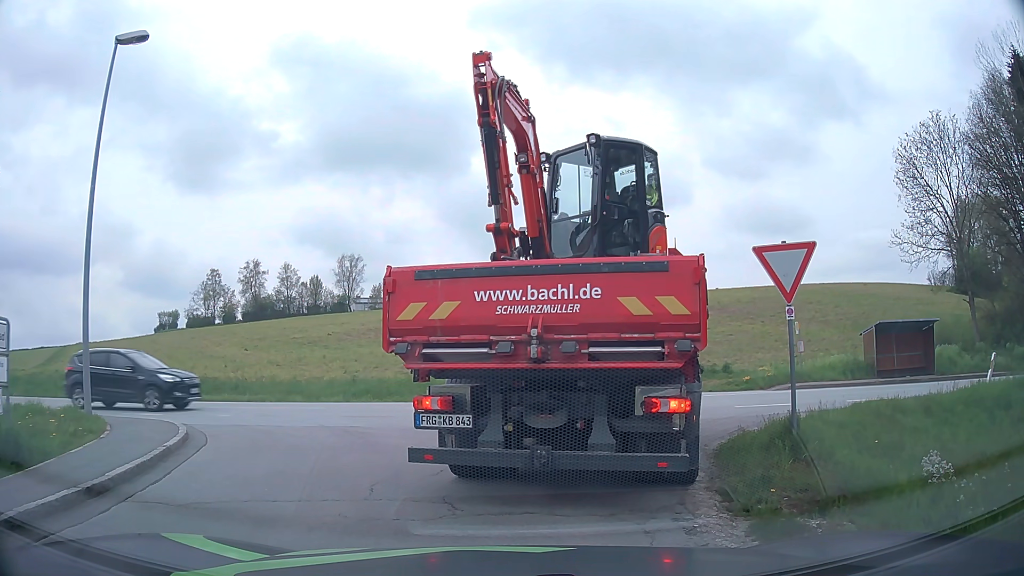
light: Day
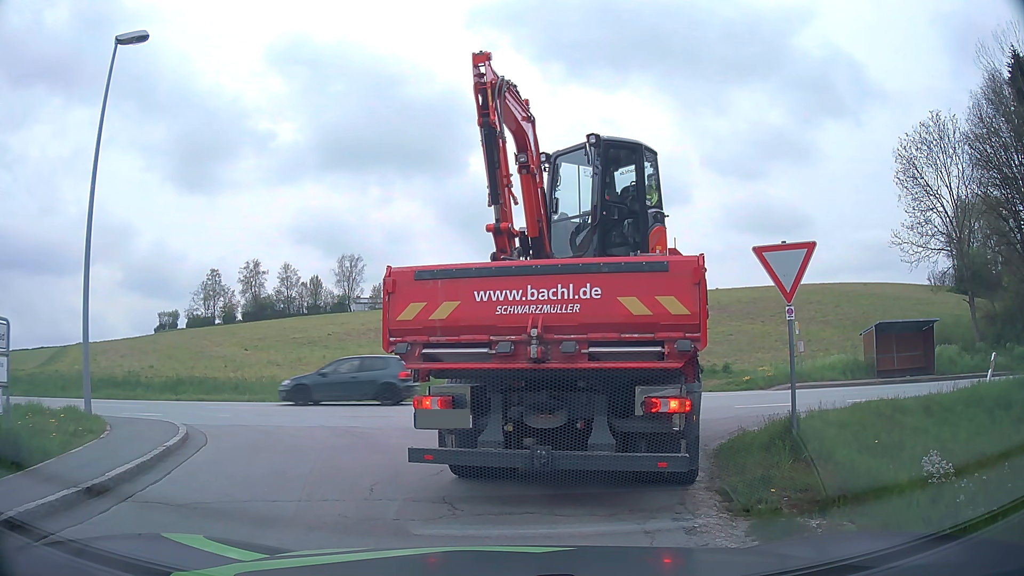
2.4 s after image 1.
(0.0, 0.0) m; 0°
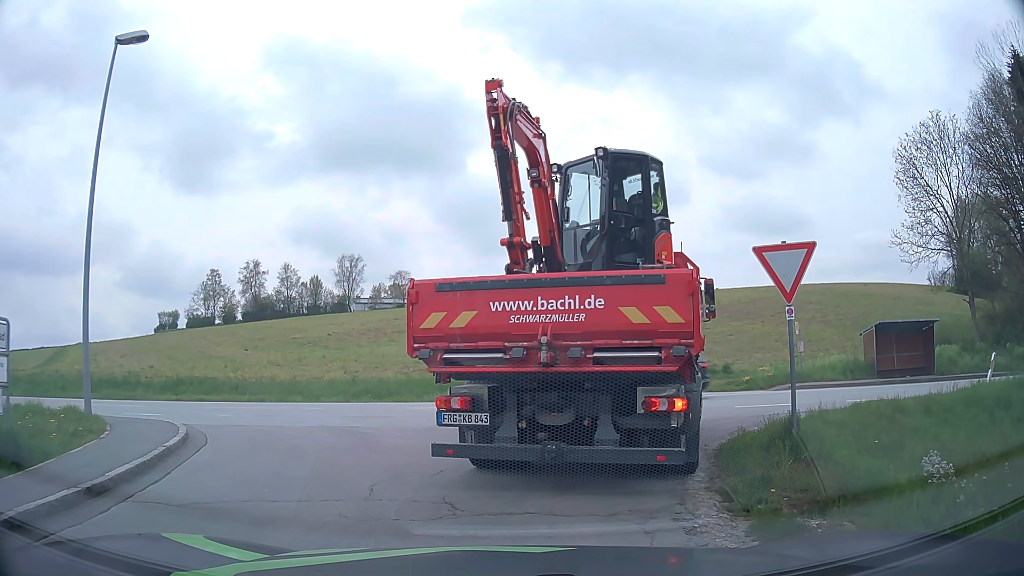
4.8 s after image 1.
(0.0, 0.0) m; 0°
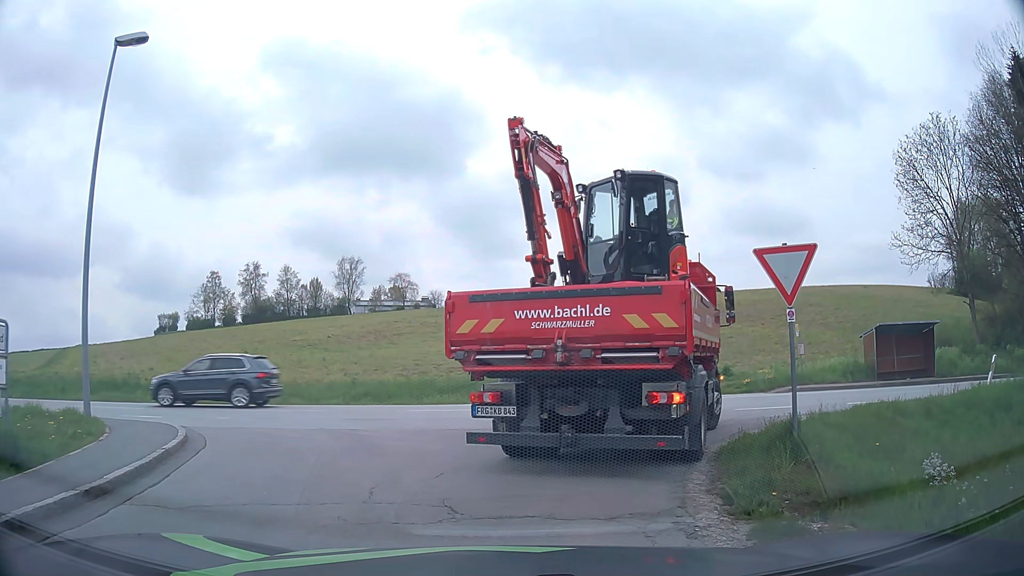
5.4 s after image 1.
(0.0, 0.0) m; 0°
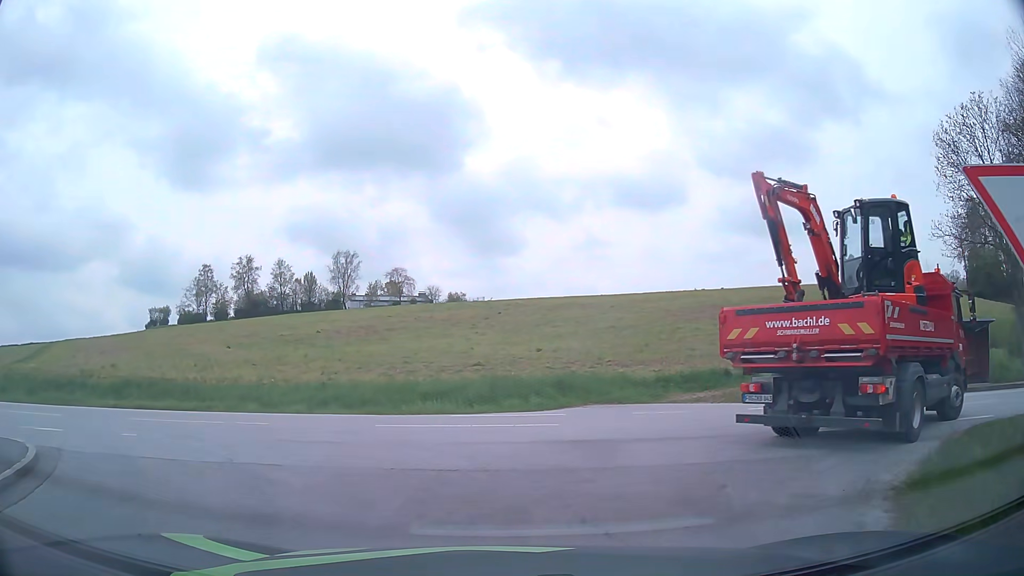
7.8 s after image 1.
(-0.1, +4.7) m; -1°
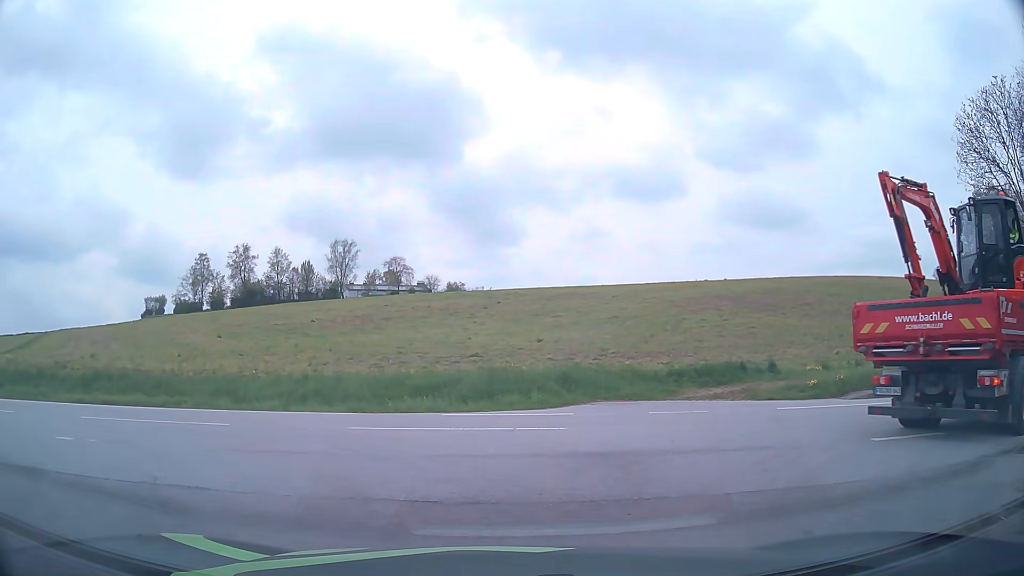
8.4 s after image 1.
(0.0, +2.1) m; 0°
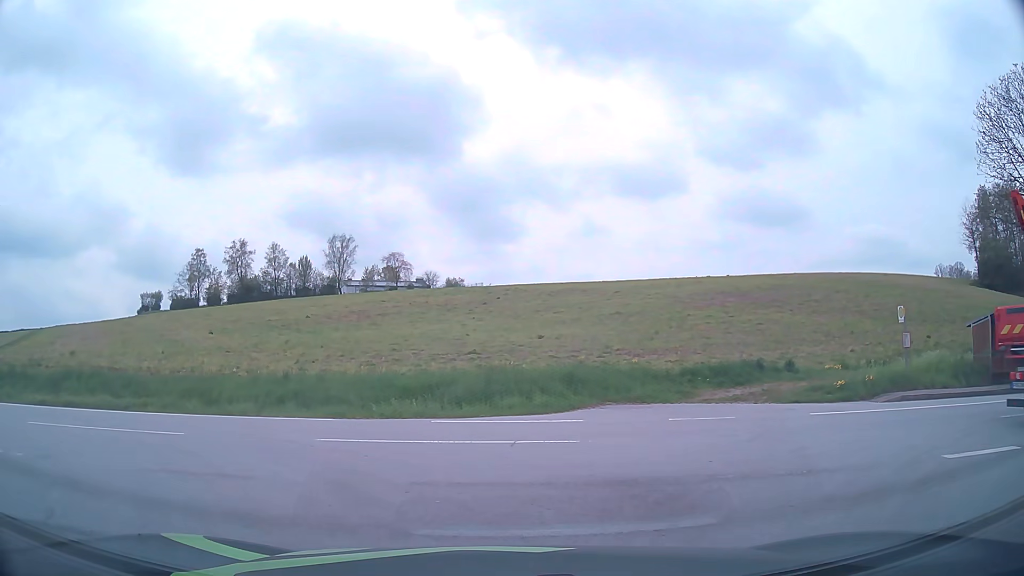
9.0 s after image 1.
(0.0, +1.9) m; -1°
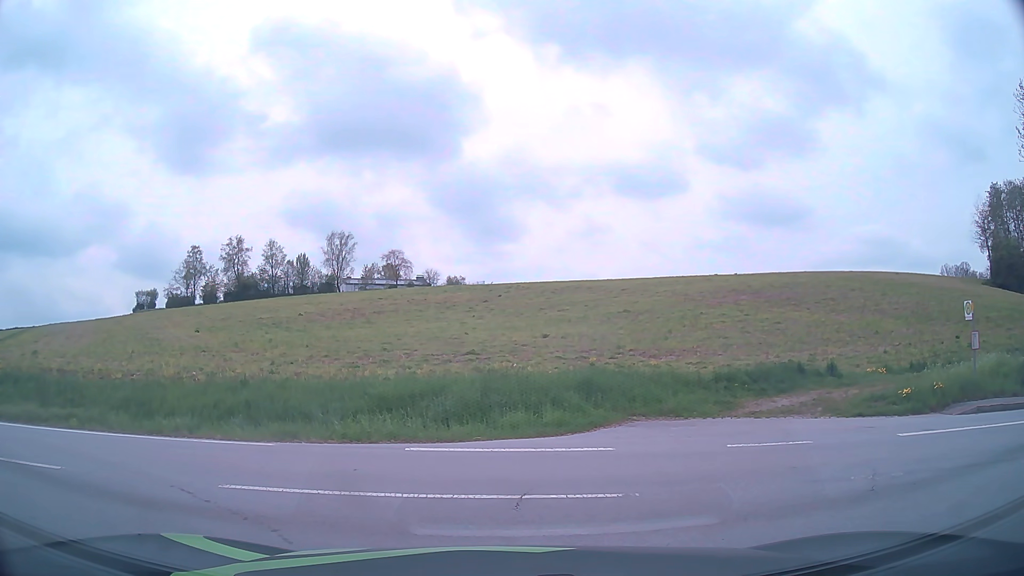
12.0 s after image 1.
(0.0, +3.3) m; +2°
(-5, +8) (-15, +9) (-25, +9) (-35, +9) (-45, +8) (-55, +8) (-65, +8) (-75, +8) (-85, +7) (-95, +7) m
